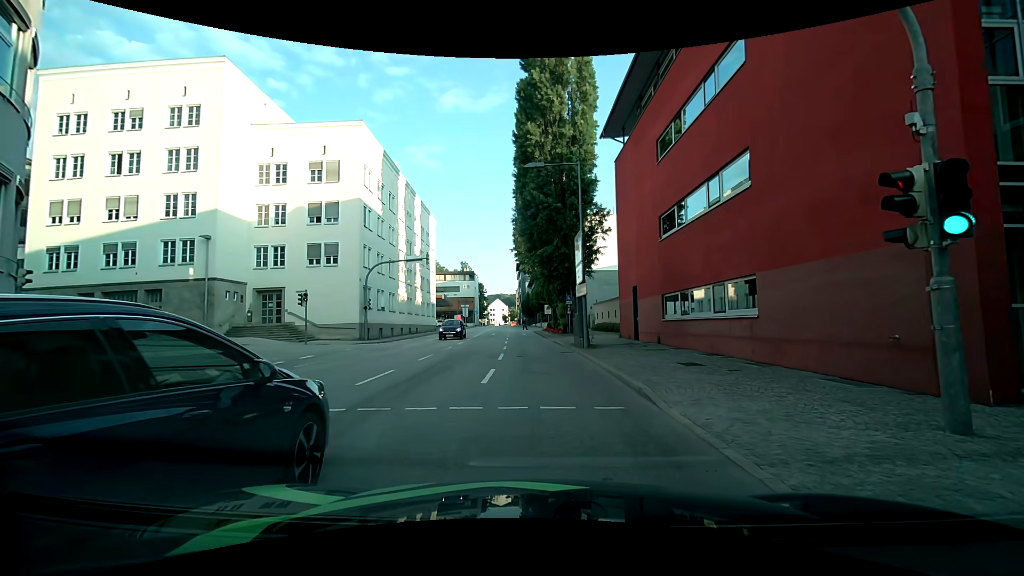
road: primary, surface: asphalt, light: Day
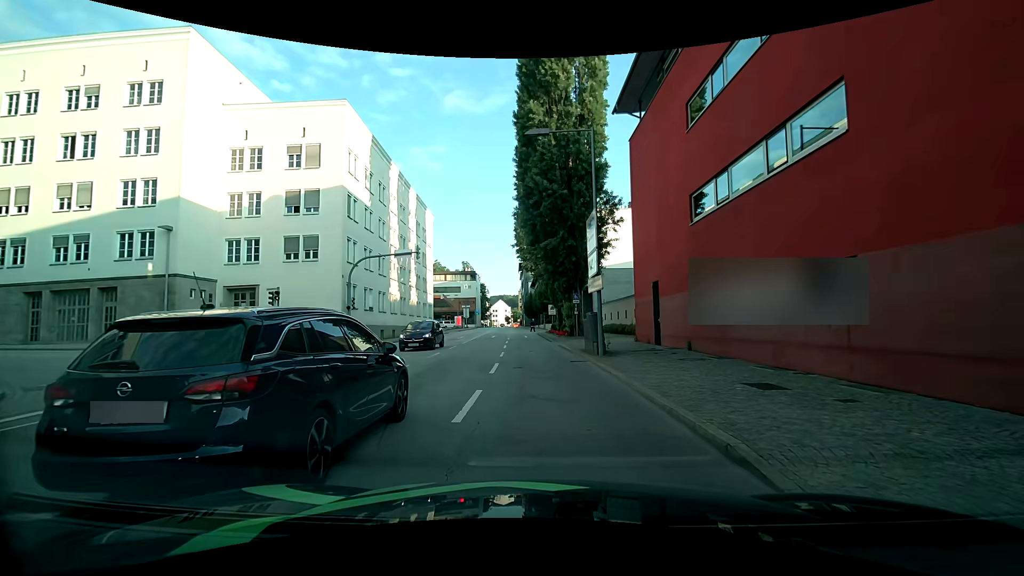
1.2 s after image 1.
(+0.2, +4.2) m; 0°
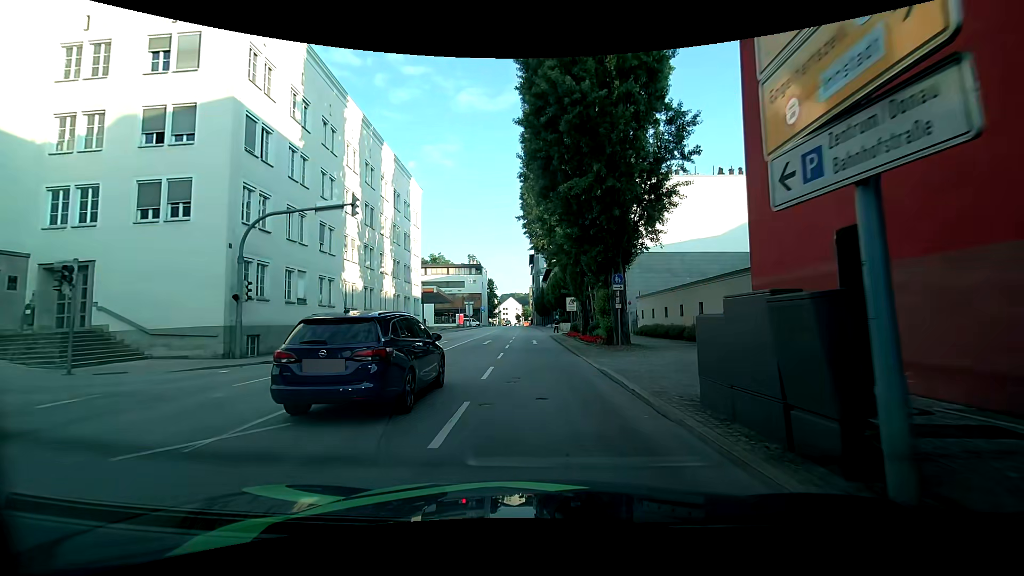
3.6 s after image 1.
(-0.4, +13.8) m; -4°
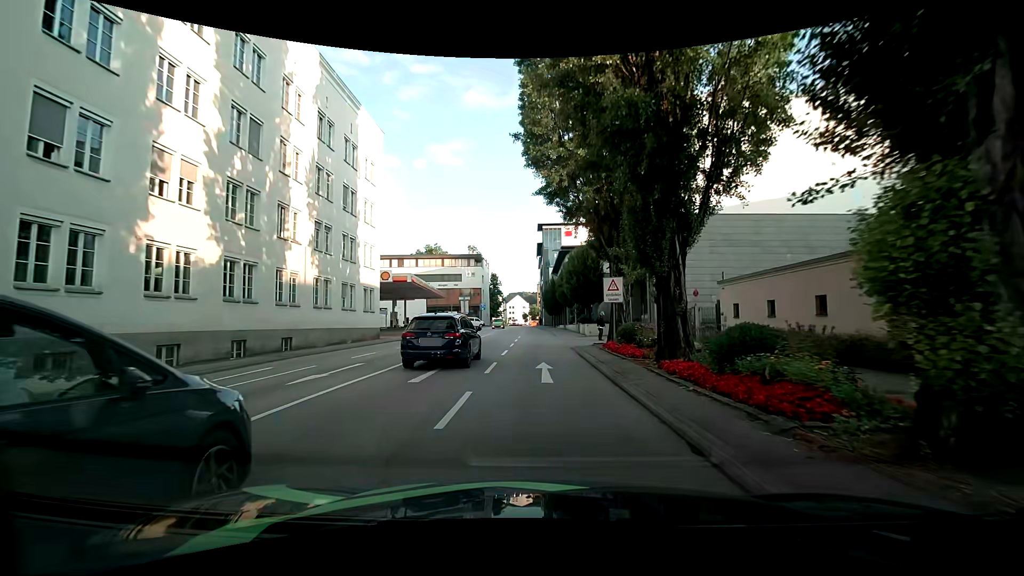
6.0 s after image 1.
(+0.2, +17.3) m; +2°
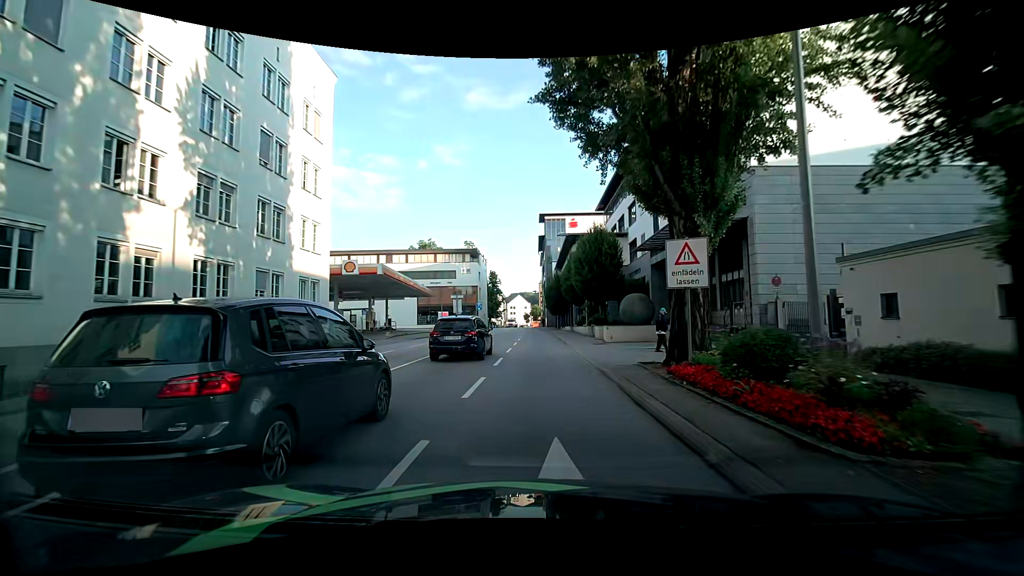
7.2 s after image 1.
(-0.2, +9.6) m; 0°
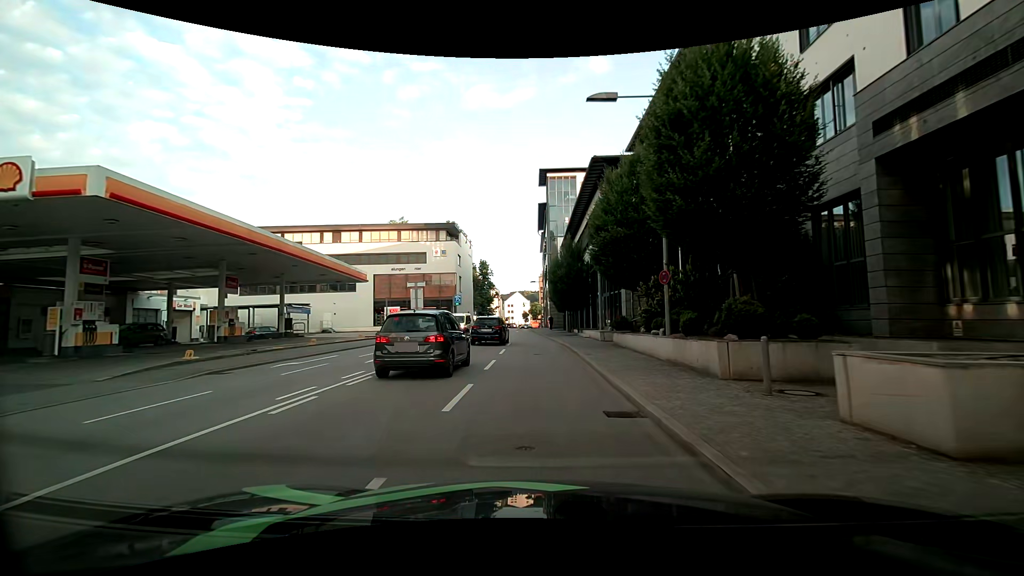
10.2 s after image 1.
(-0.2, +25.5) m; -1°
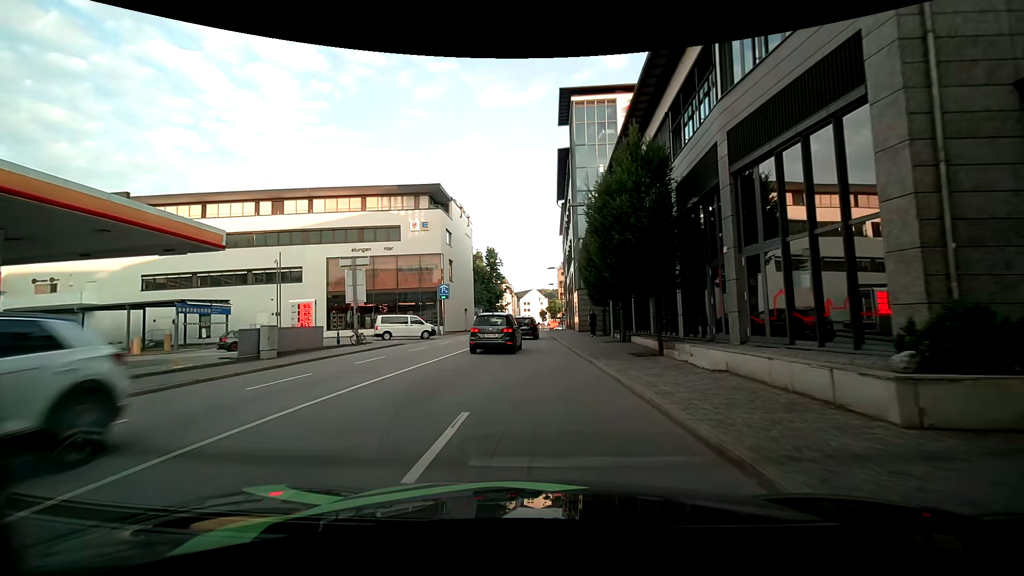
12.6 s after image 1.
(-0.2, +21.3) m; -2°
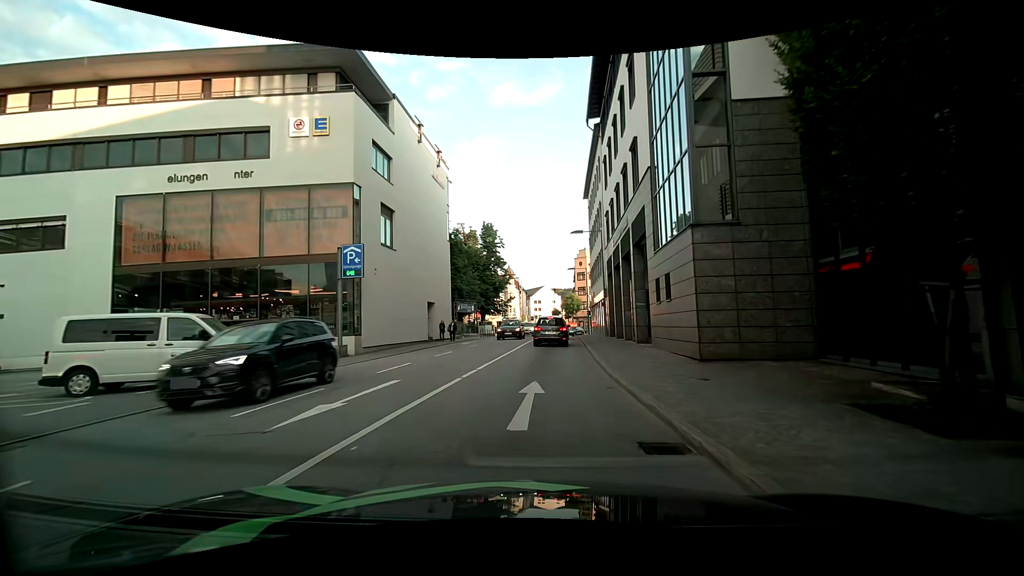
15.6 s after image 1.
(-0.5, +26.9) m; 0°
(0, +10) (0, +20) (0, +30) (+1, +40) (+1, +50) (+1, +60) (+3, +70) (+8, +79) (+15, +85) (+24, +91) m
